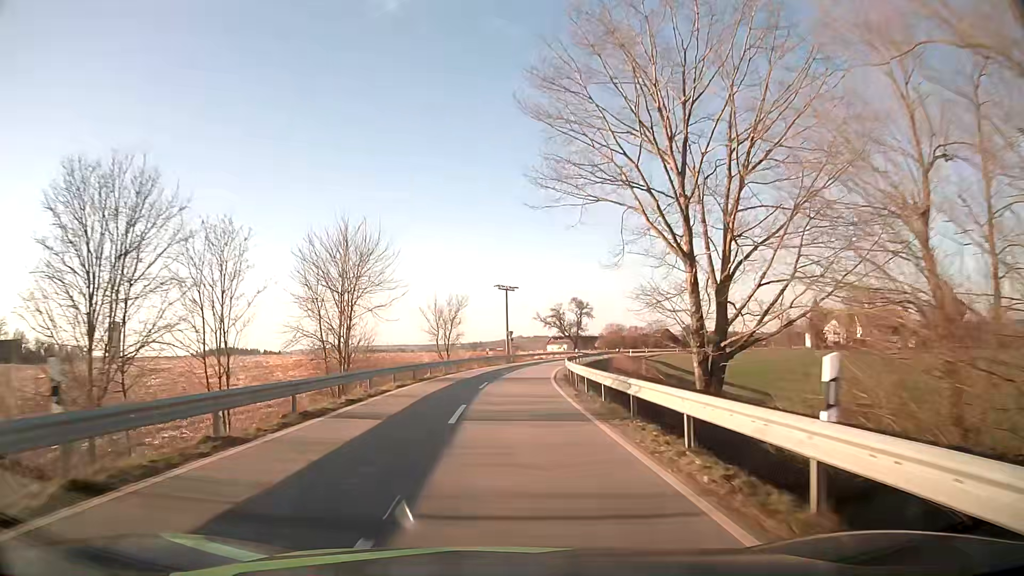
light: Day
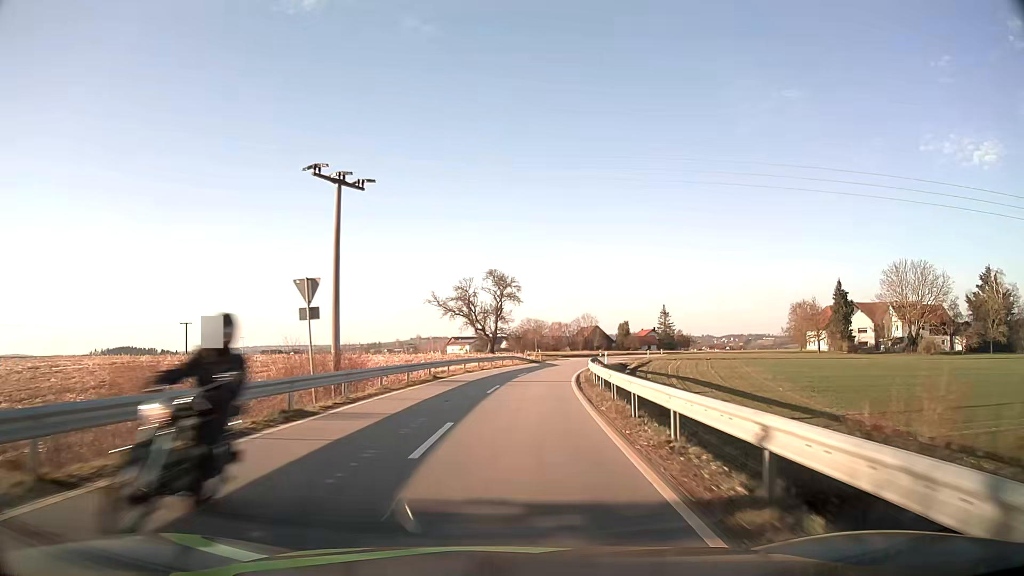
(+2.8, +52.4) m; +8°
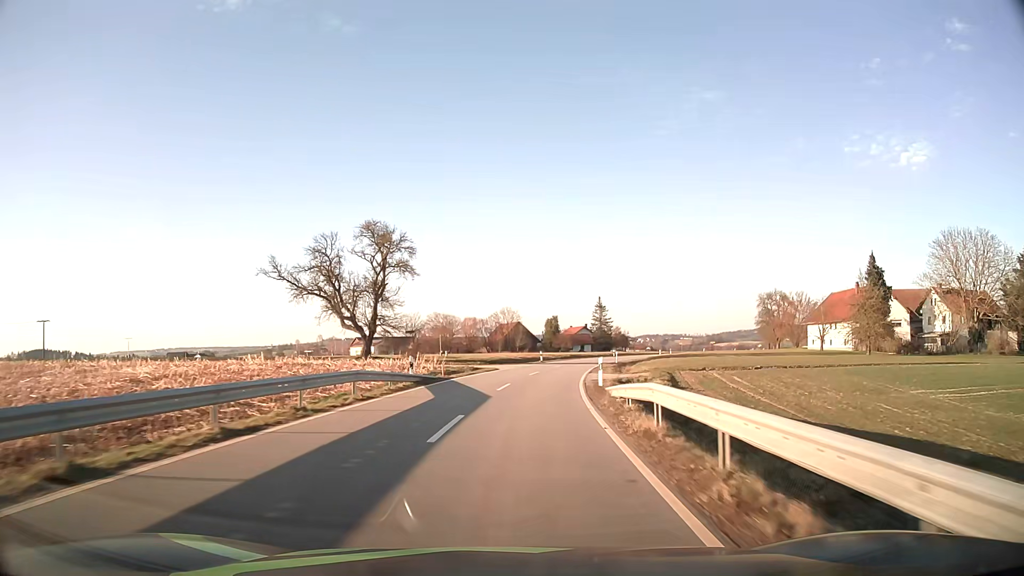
(+2.2, +35.3) m; +7°
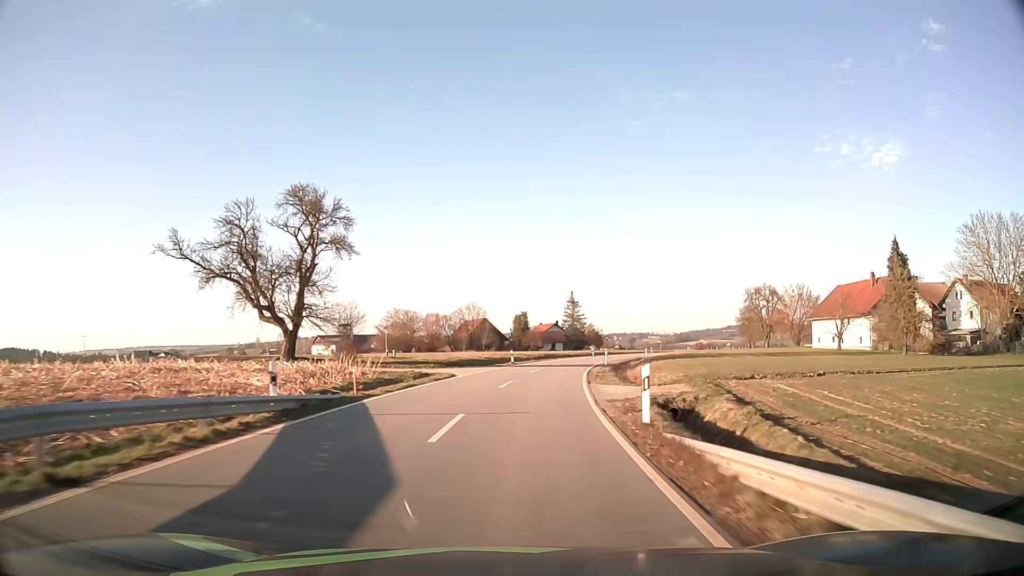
(+0.3, +12.4) m; +3°
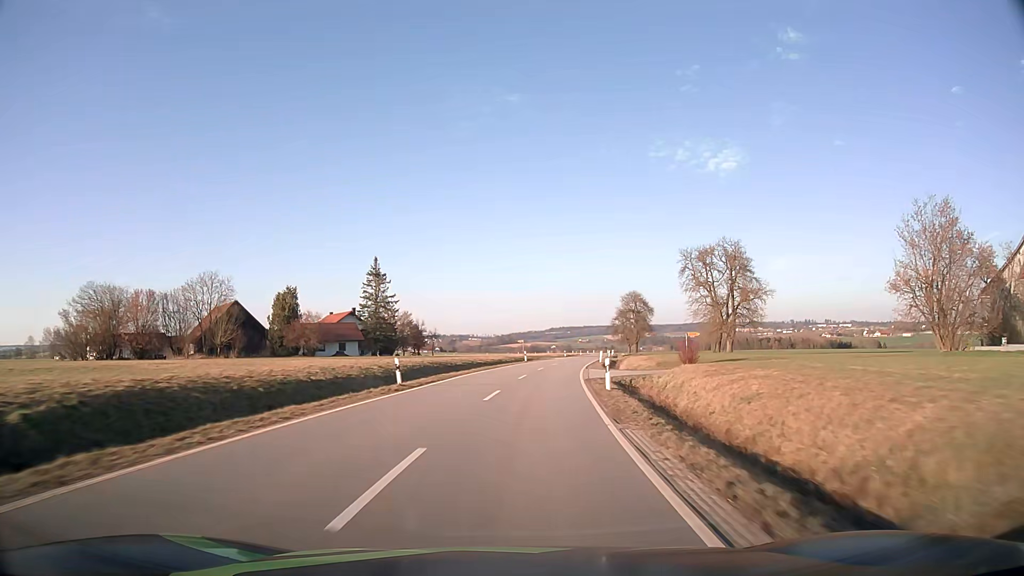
(+8.8, +65.0) m; +15°
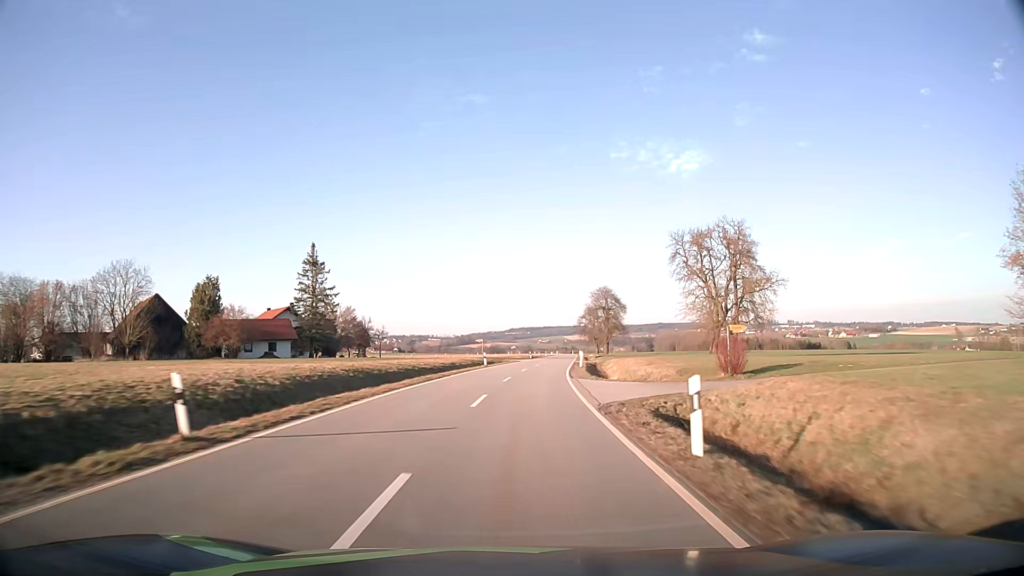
(+0.4, +13.9) m; +3°
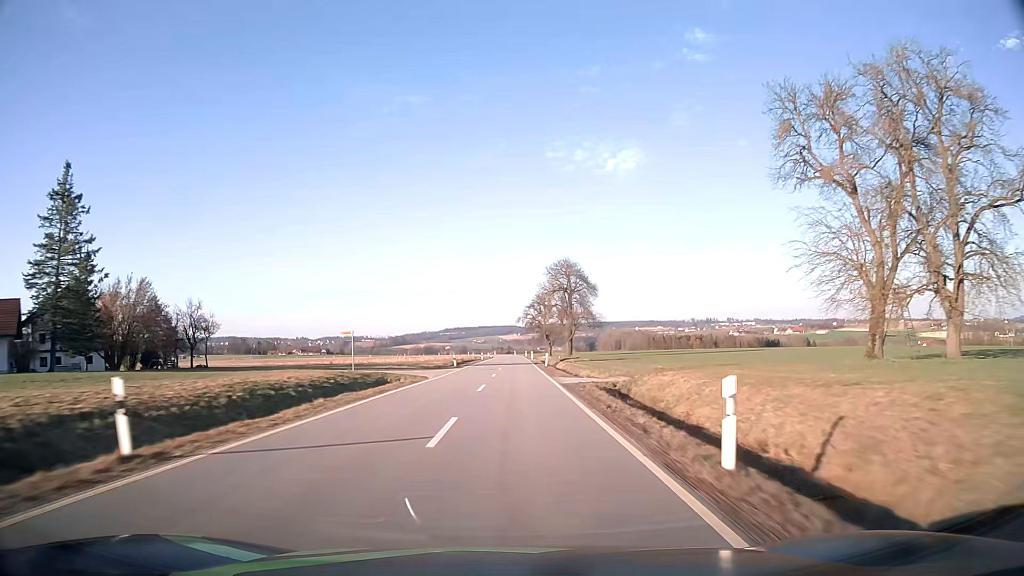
(+2.5, +42.9) m; +6°
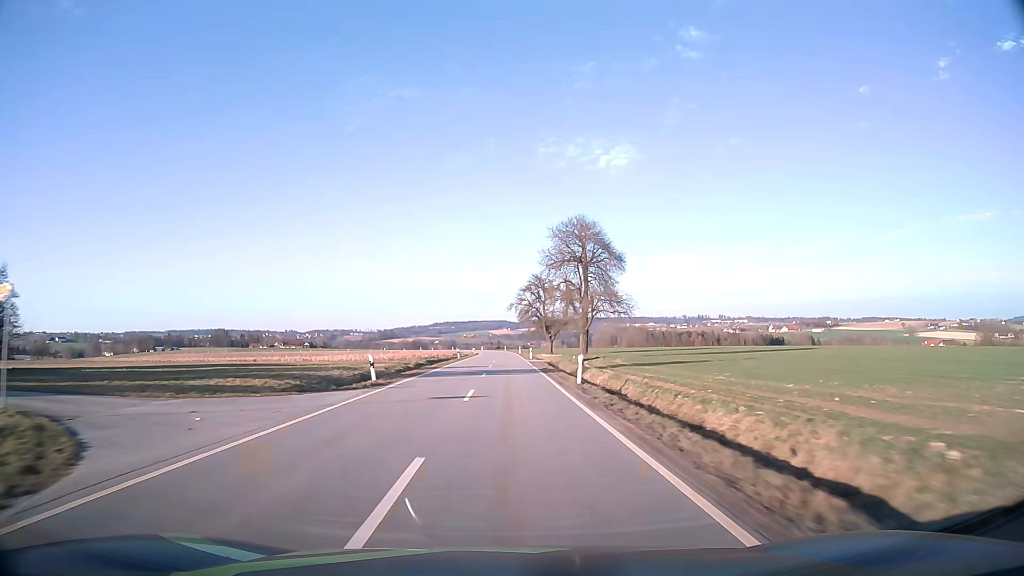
(+0.3, +29.5) m; +1°
(0, +10) (0, +20) (0, +30) (0, +40) (0, +50) (0, +60) (0, +70) (0, +80) (0, +90) (0, +100) m
